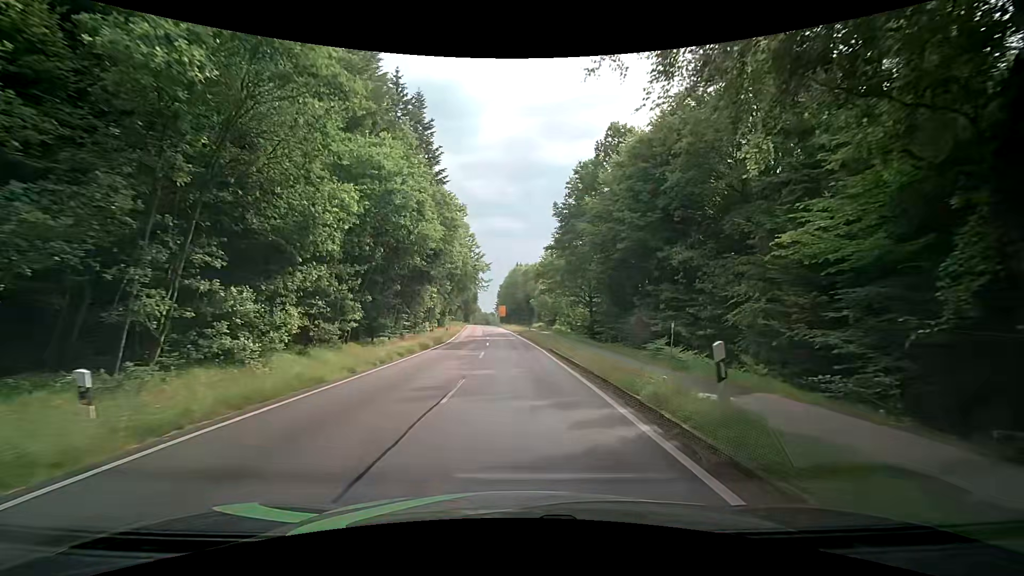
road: tertiary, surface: asphalt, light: Day
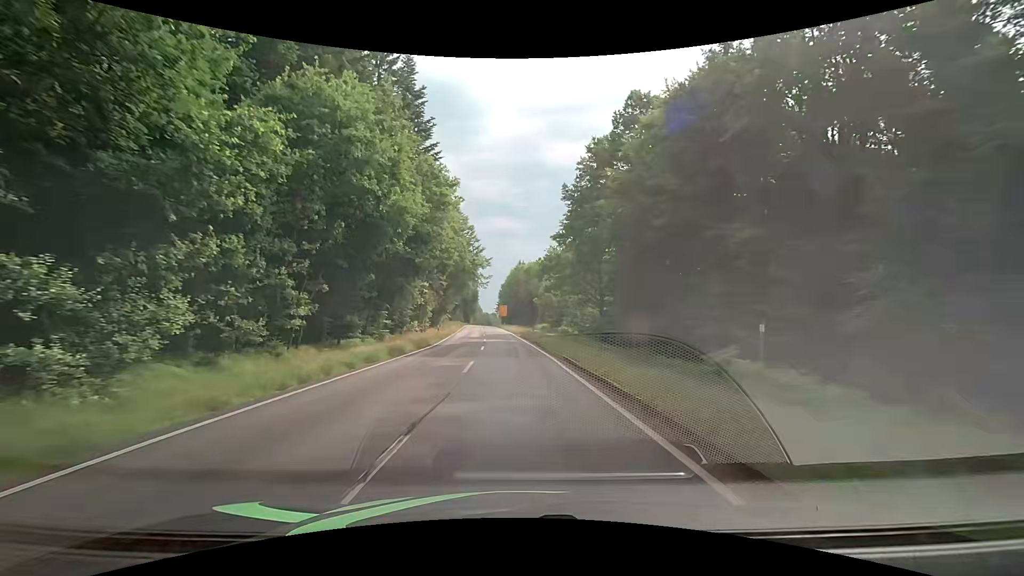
(-0.1, +6.9) m; 0°
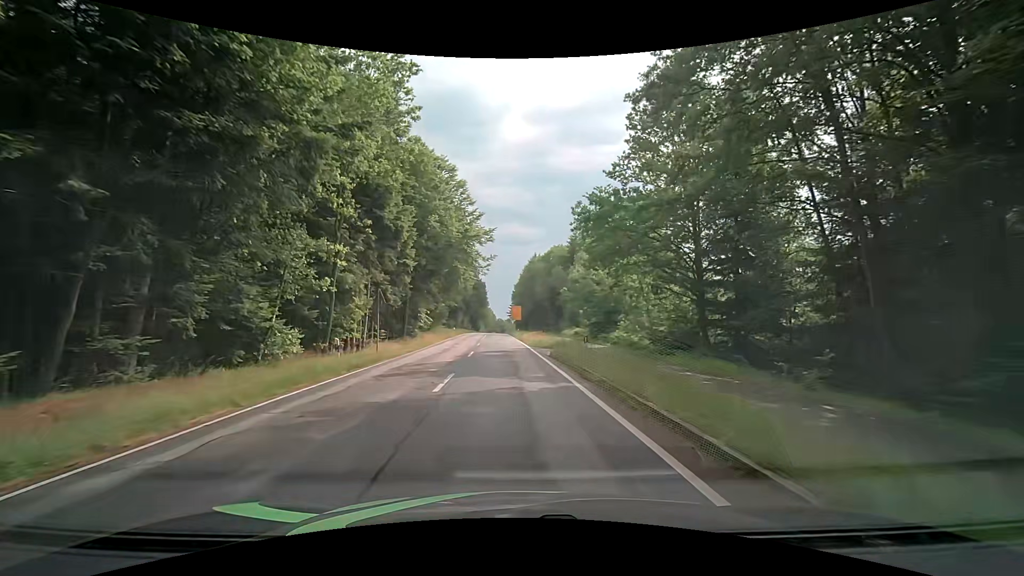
(-0.4, +28.1) m; -2°
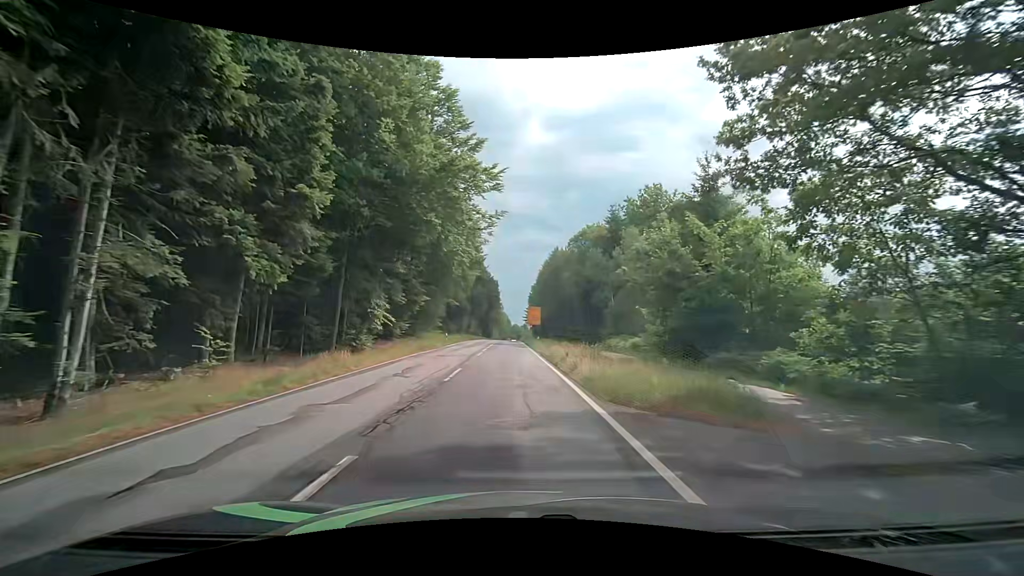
(-0.4, +21.3) m; -2°
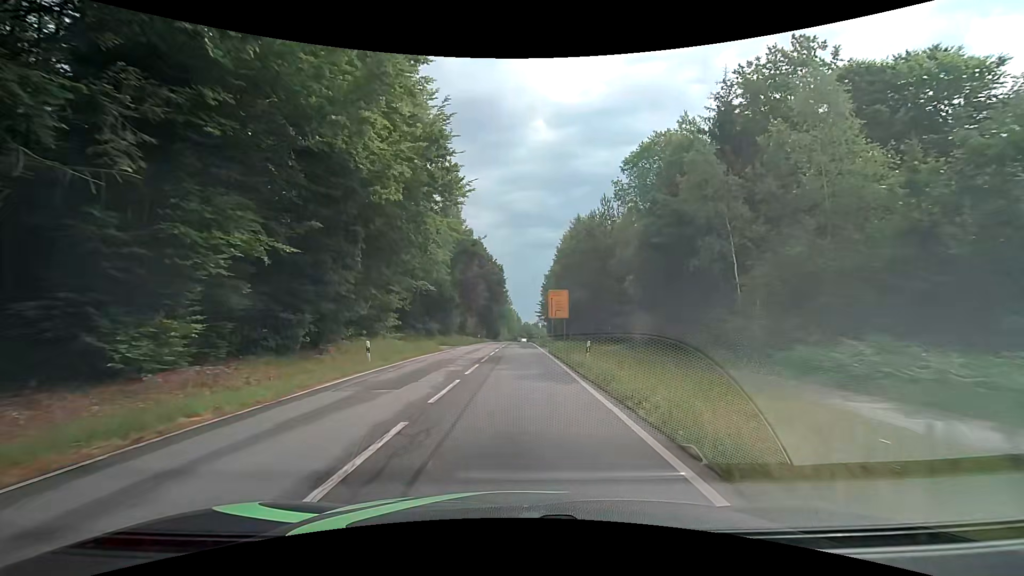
(-0.5, +28.3) m; -1°
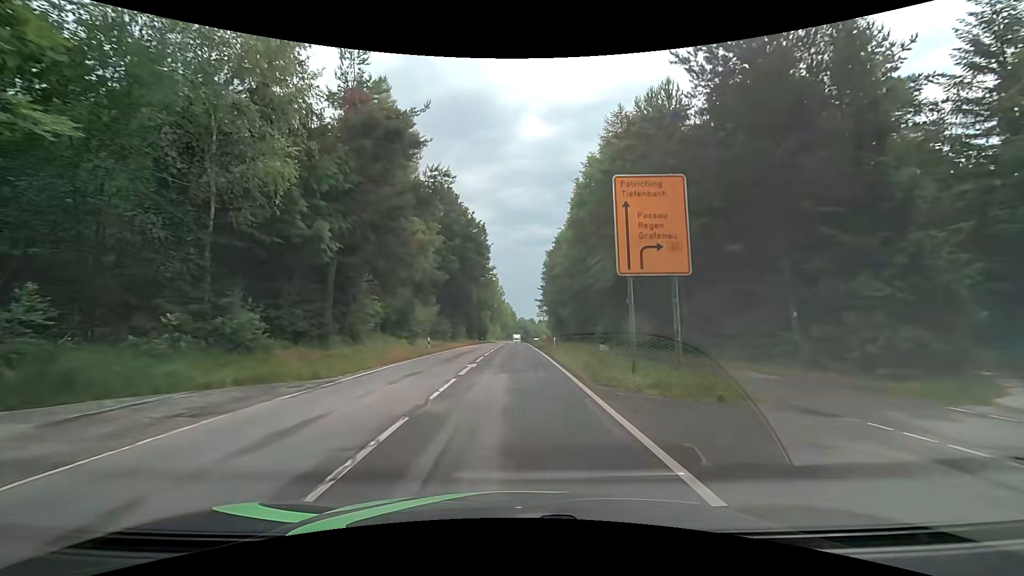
(0.0, +35.6) m; 0°
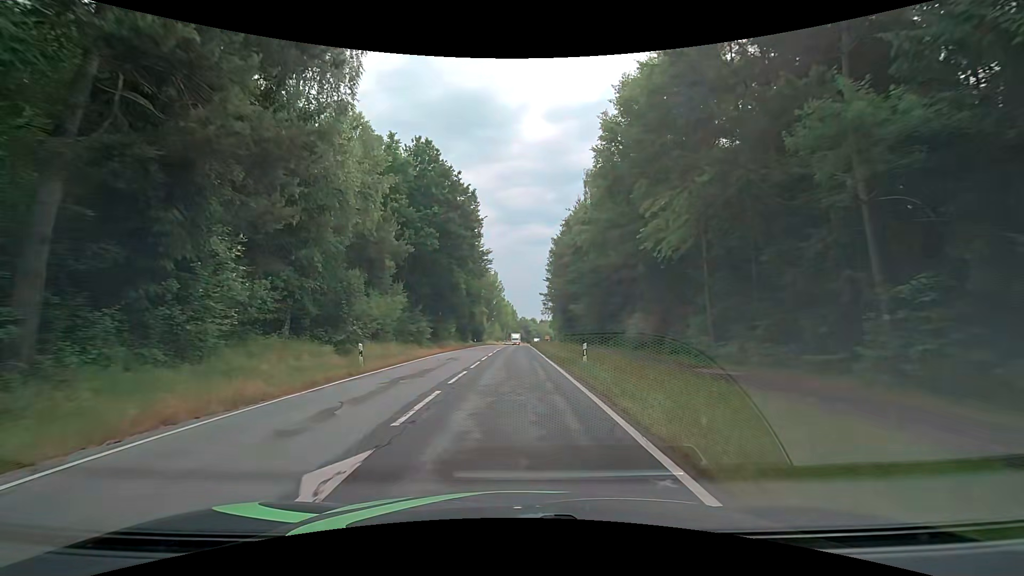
(0.0, +14.7) m; -1°
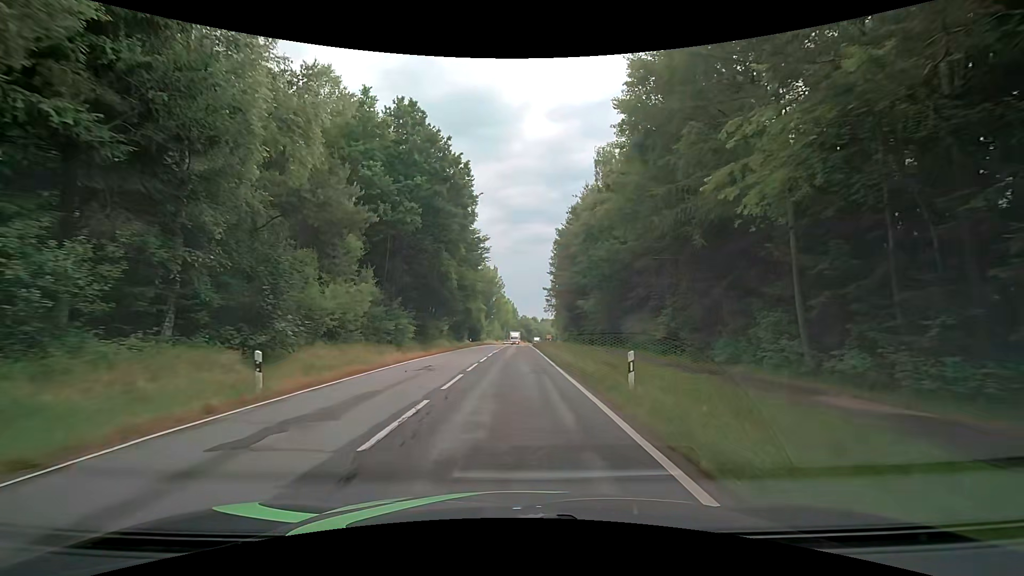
(+0.1, +7.4) m; 0°
(0, +10) (0, +20) (0, +30) (0, +40) (0, +50) (0, +60) (0, +70) (0, +80) (+1, +90) (+1, +100) m
